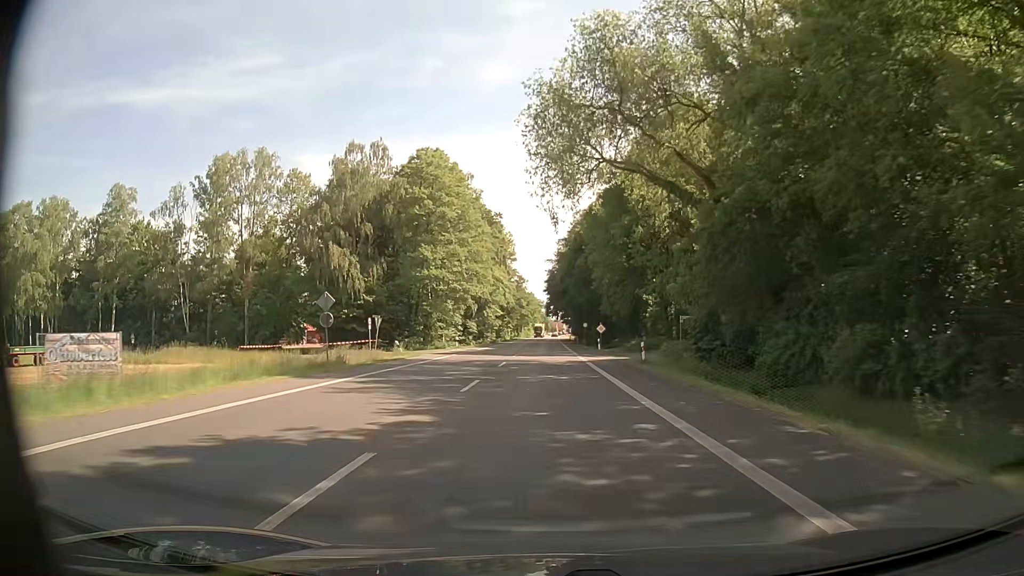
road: primary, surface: asphalt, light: Day
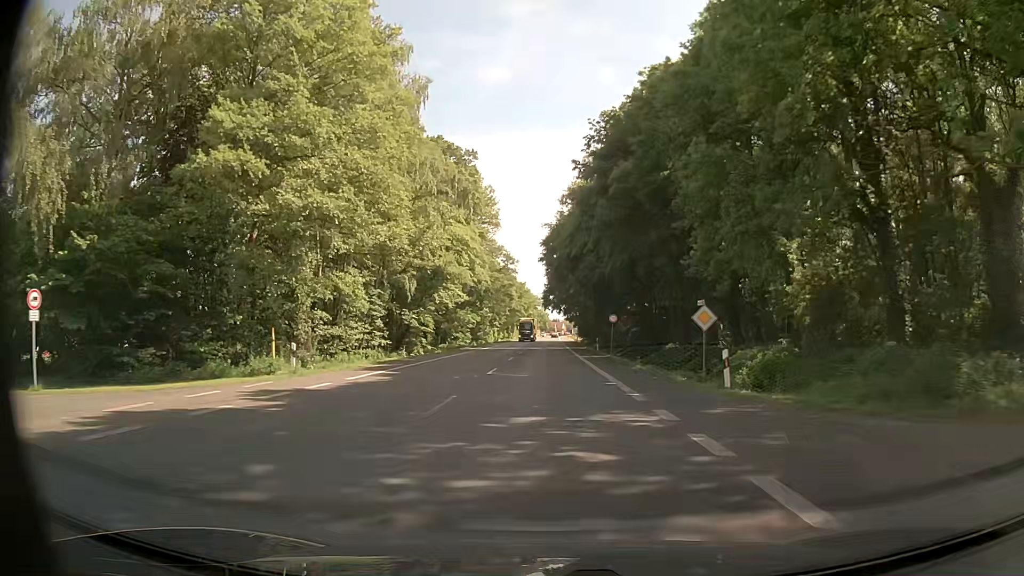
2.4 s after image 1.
(+0.2, +41.5) m; +1°
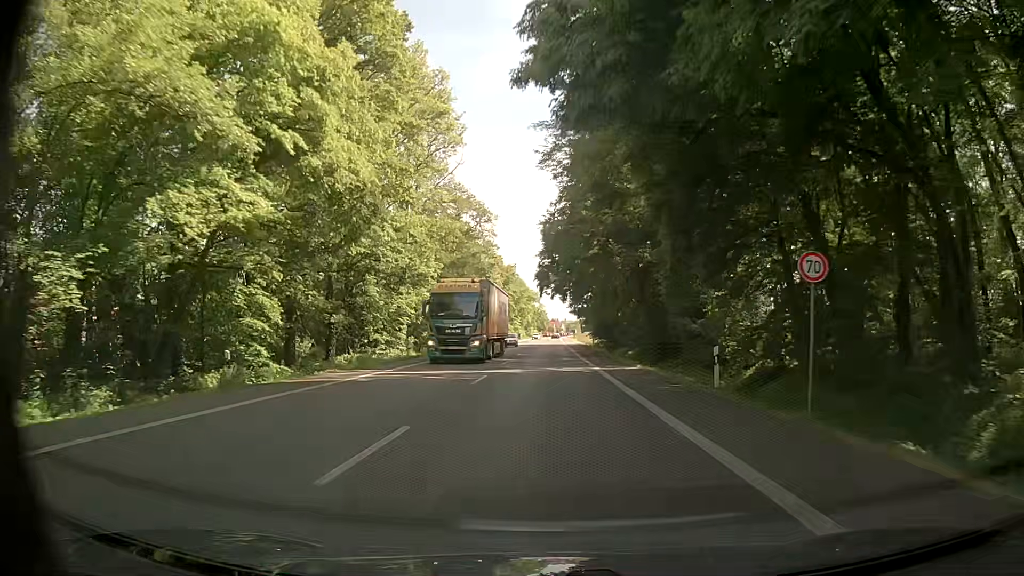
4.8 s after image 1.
(-0.1, +41.1) m; 0°
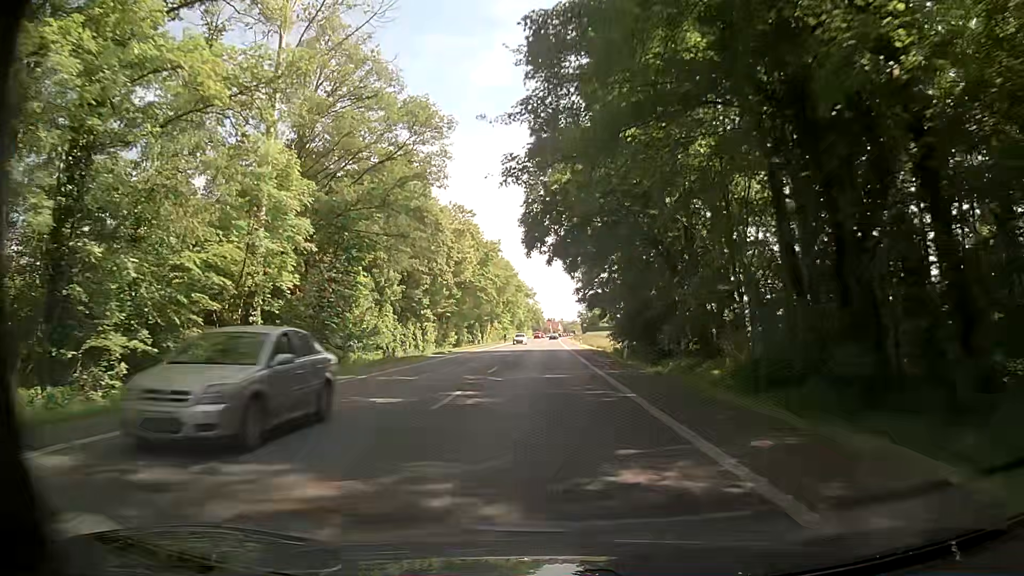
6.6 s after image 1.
(-0.1, +30.3) m; +1°
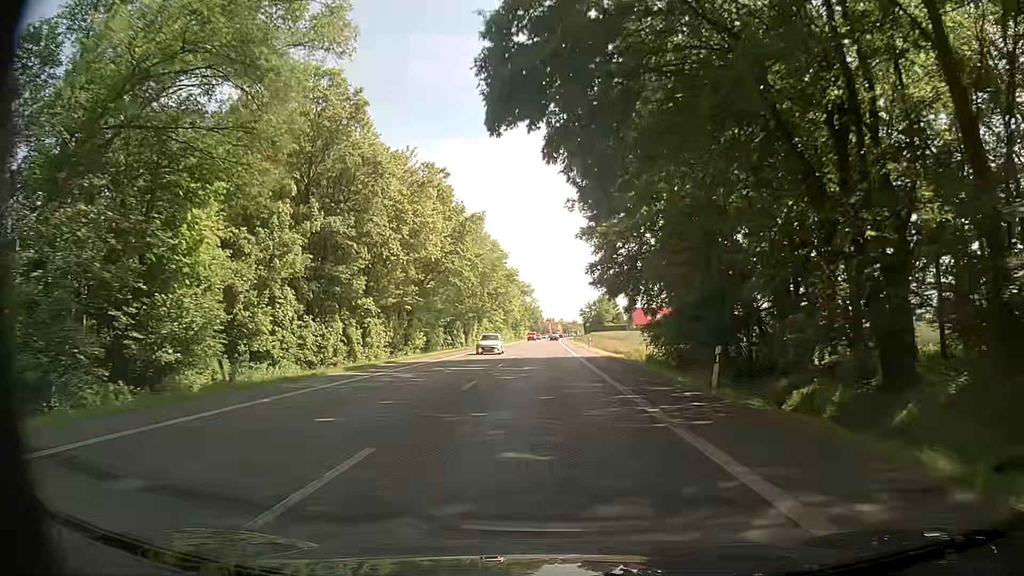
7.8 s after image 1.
(-0.1, +19.9) m; 0°
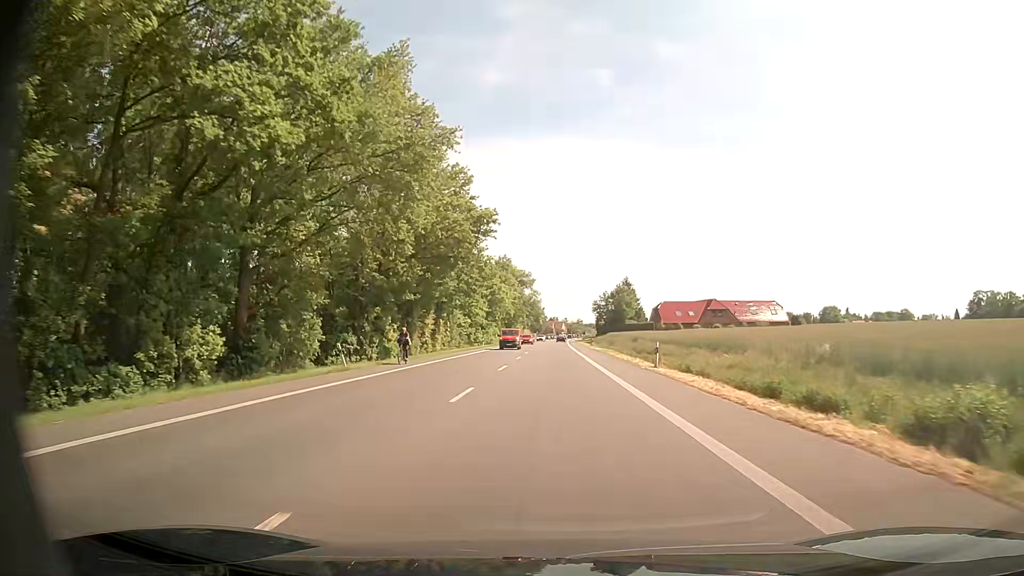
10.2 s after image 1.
(-0.2, +39.4) m; 0°
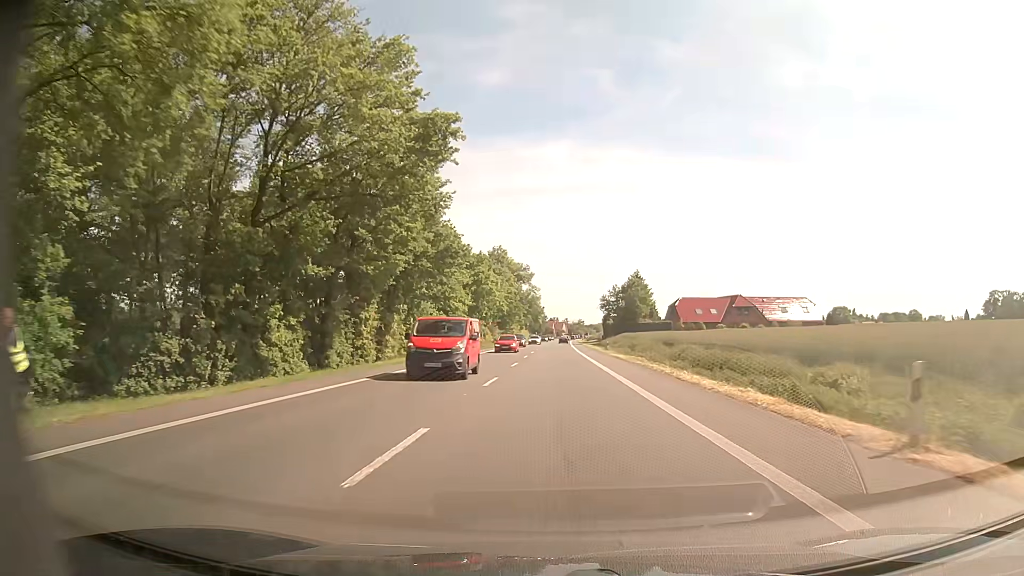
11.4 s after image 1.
(0.0, +19.6) m; 0°
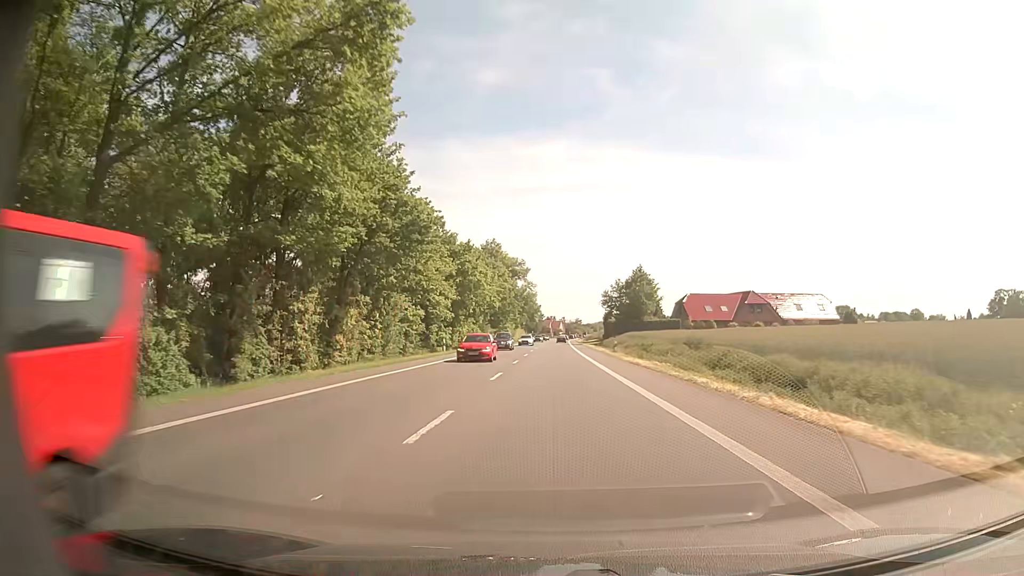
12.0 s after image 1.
(0.0, +9.8) m; 0°
(0, +10) (0, +20) (0, +30) (0, +40) (+1, +50) (+1, +60) (+1, +70) (+1, +80) (+2, +90) (+2, +100) m
